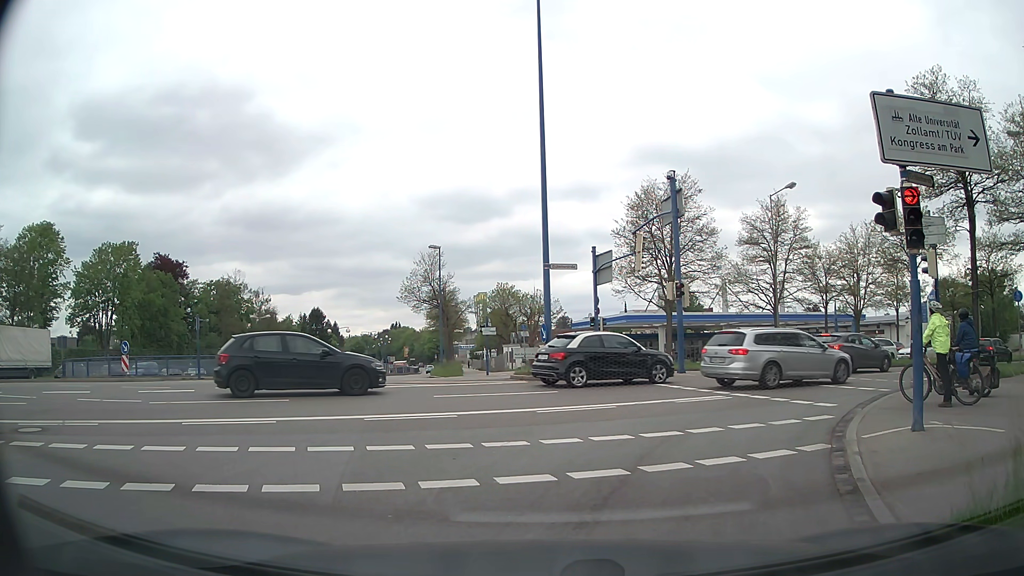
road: trunk_link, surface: asphalt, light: Day
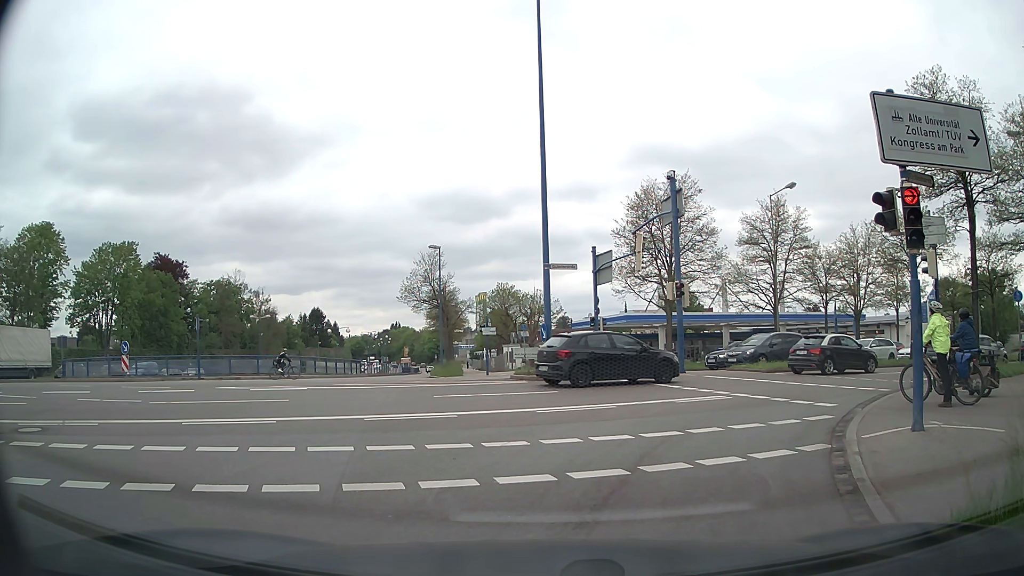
(0.0, 0.0) m; 0°
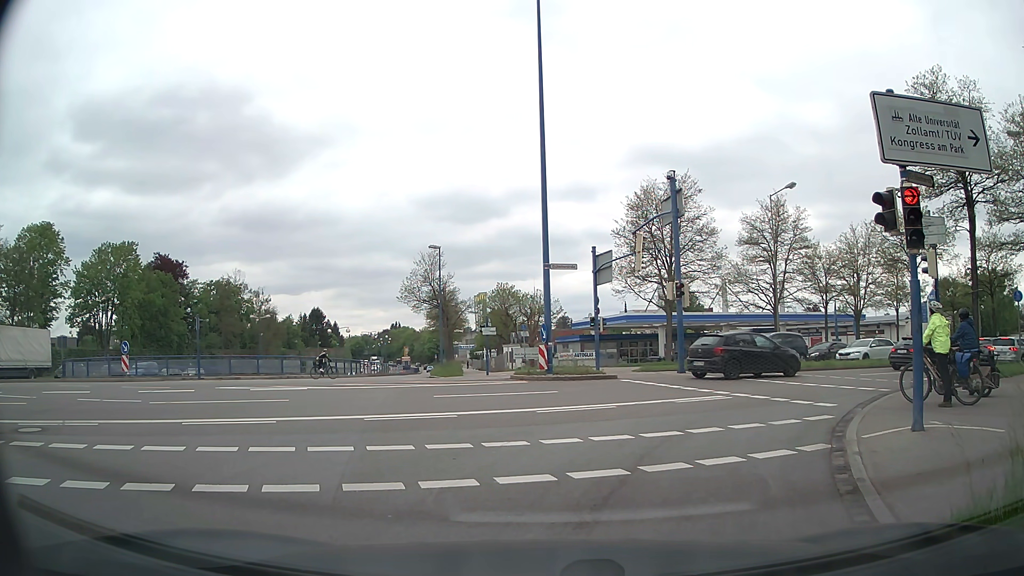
(0.0, 0.0) m; 0°
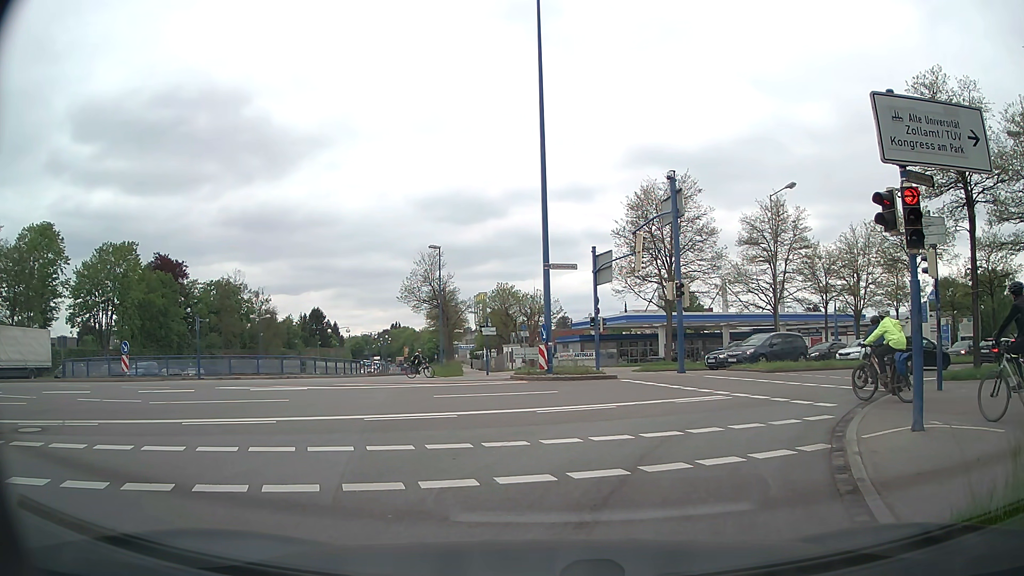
(0.0, 0.0) m; 0°
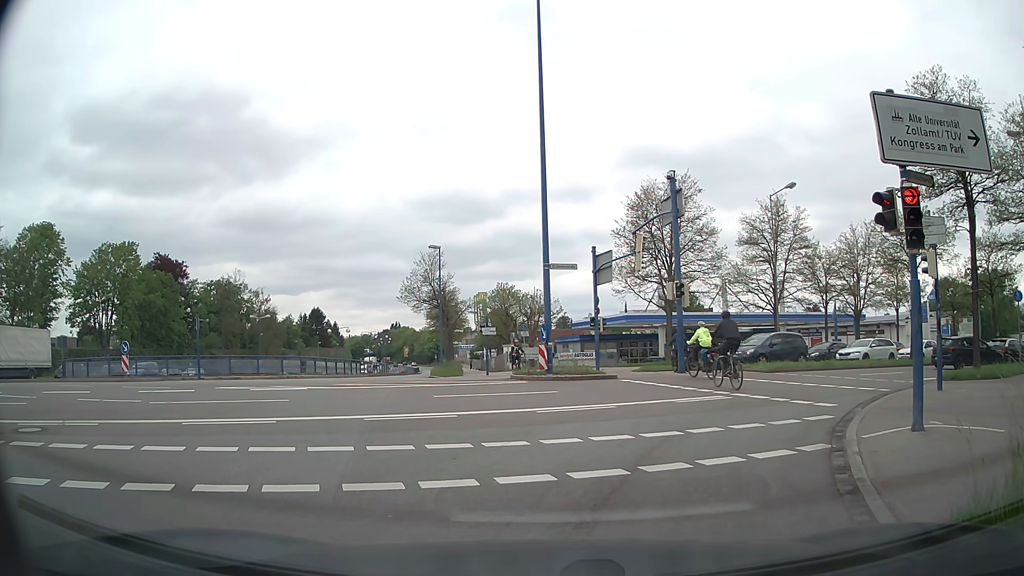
(0.0, 0.0) m; 0°
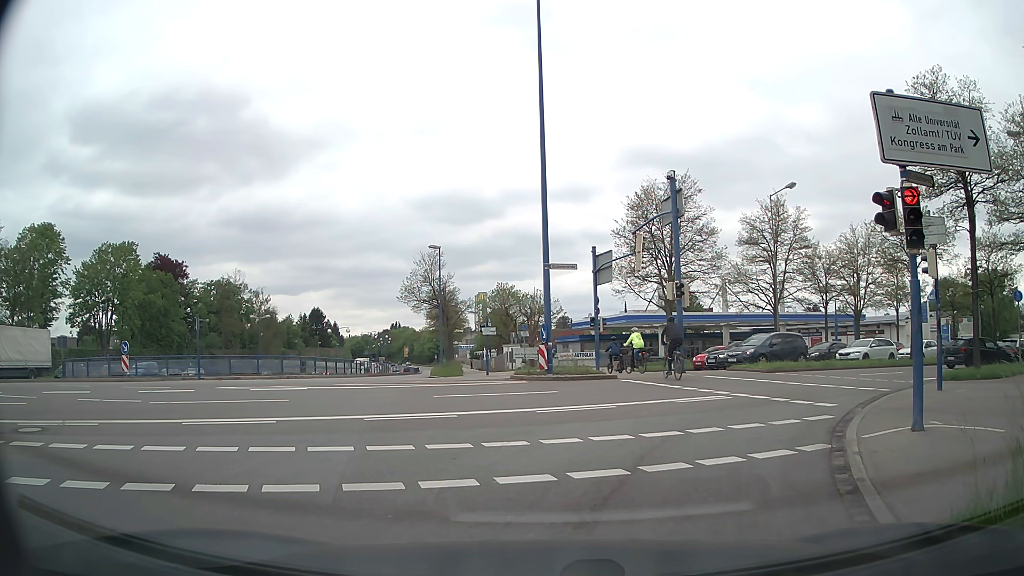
(0.0, 0.0) m; 0°
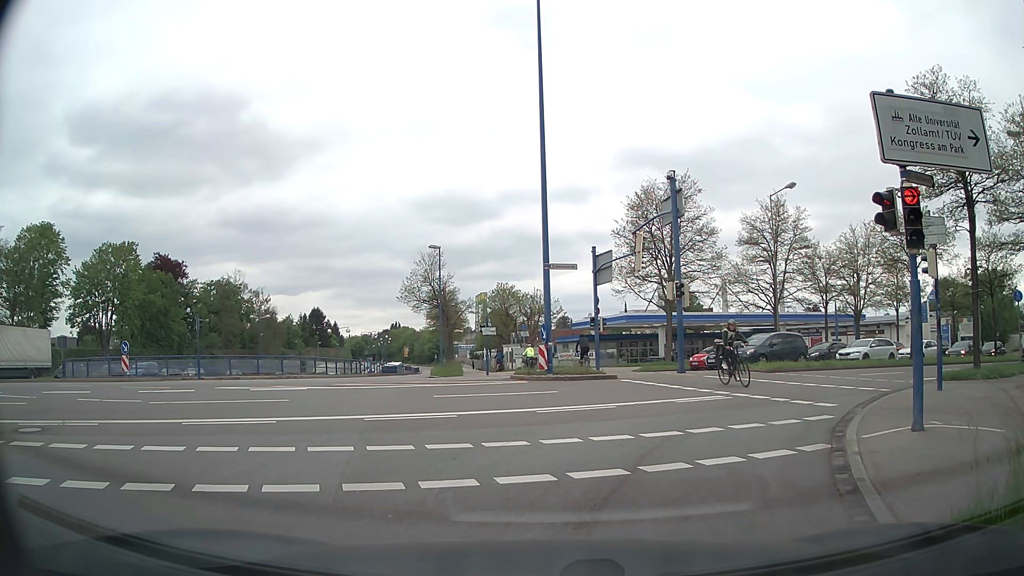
(0.0, 0.0) m; 0°
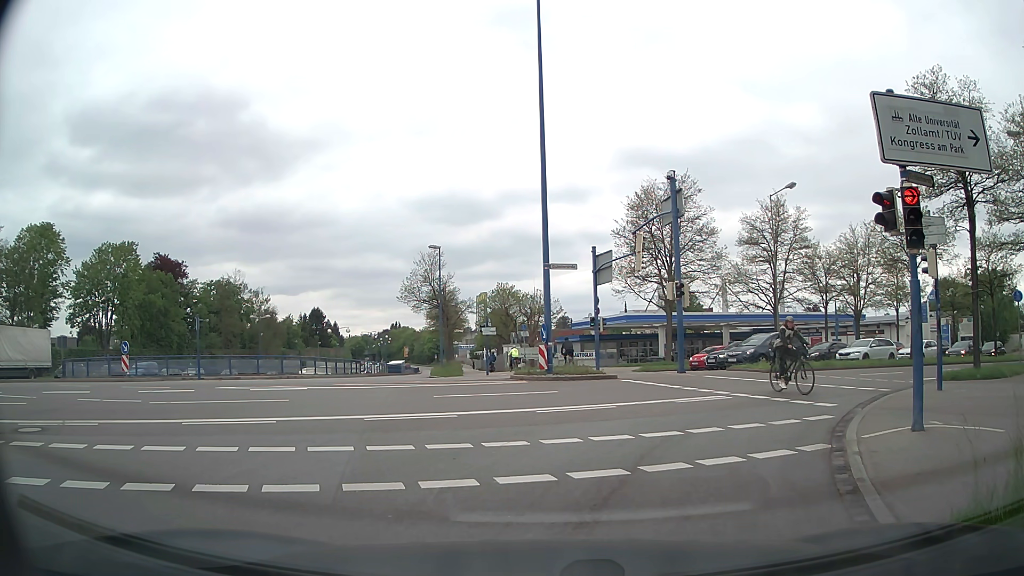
(0.0, 0.0) m; 0°
(+1, +10) (+6, +18) (+14, +25) (+22, +31) (+31, +36) (+39, +41) (+47, +46) (+56, +52) (+64, +58) (+72, +64) m
